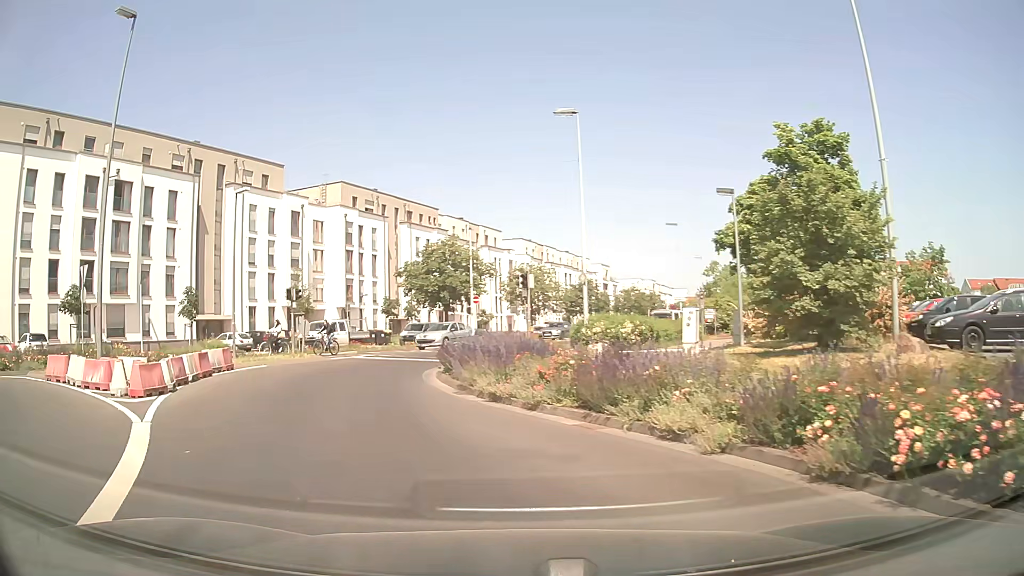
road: secondary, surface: asphalt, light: Day
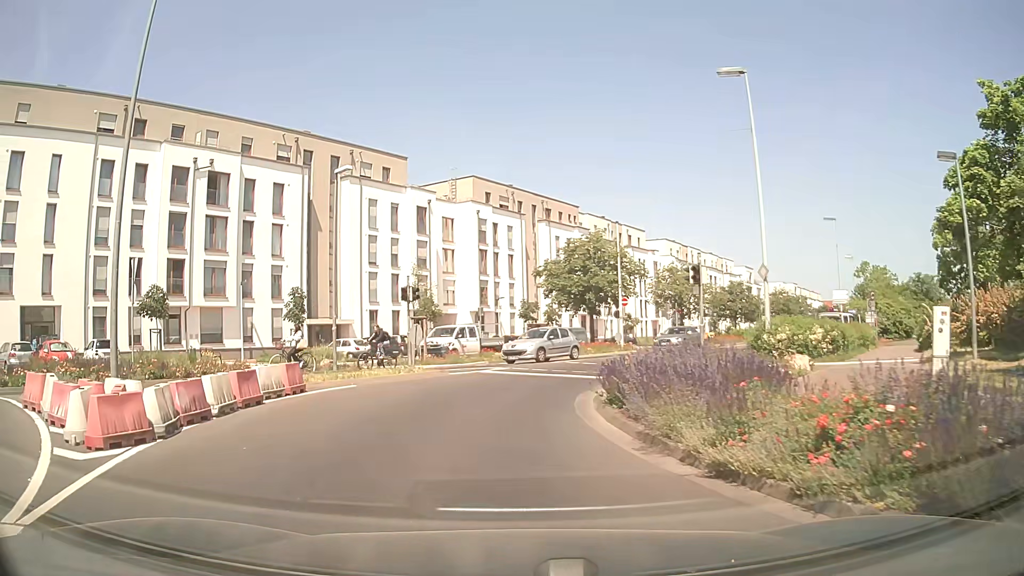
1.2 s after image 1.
(-0.6, +5.5) m; -11°
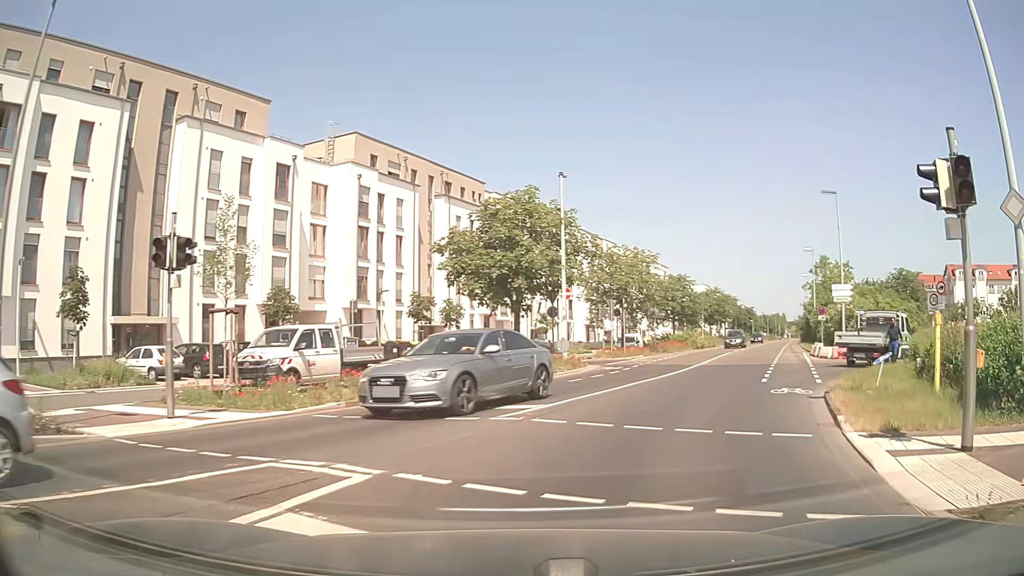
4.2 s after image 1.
(-0.6, +15.5) m; +7°
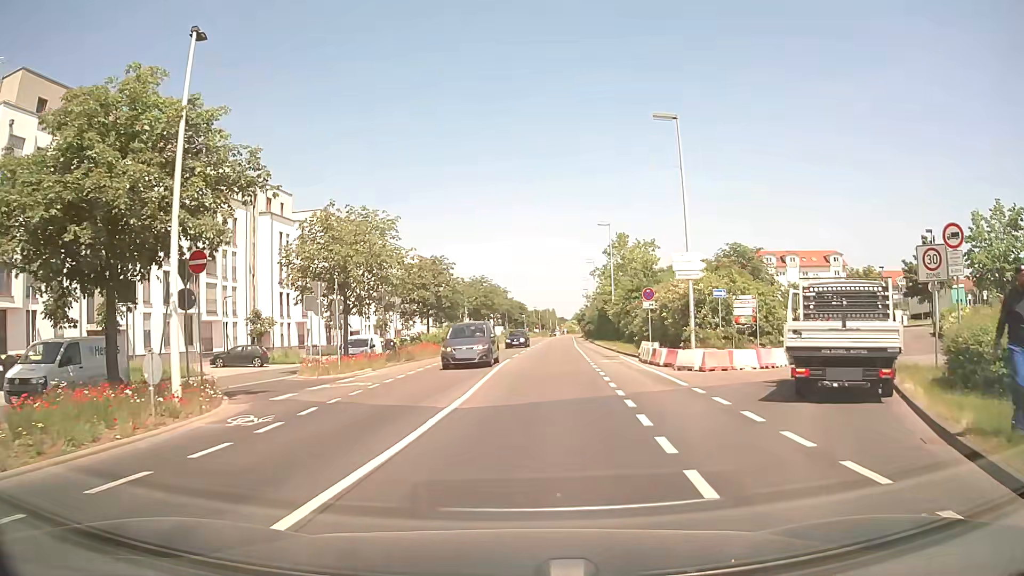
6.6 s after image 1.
(+4.2, +15.3) m; +21°
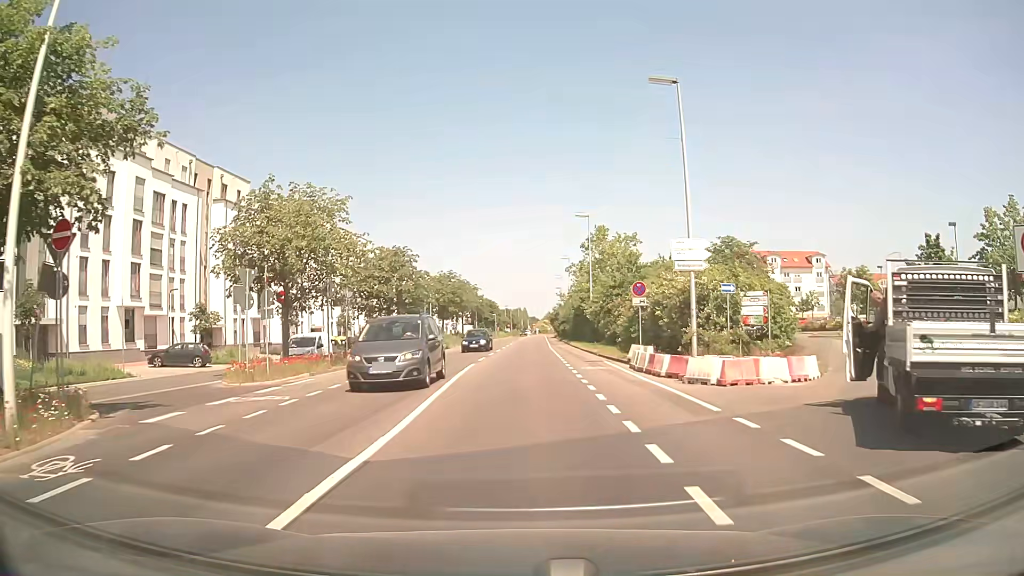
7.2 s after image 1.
(+0.1, +4.8) m; +3°
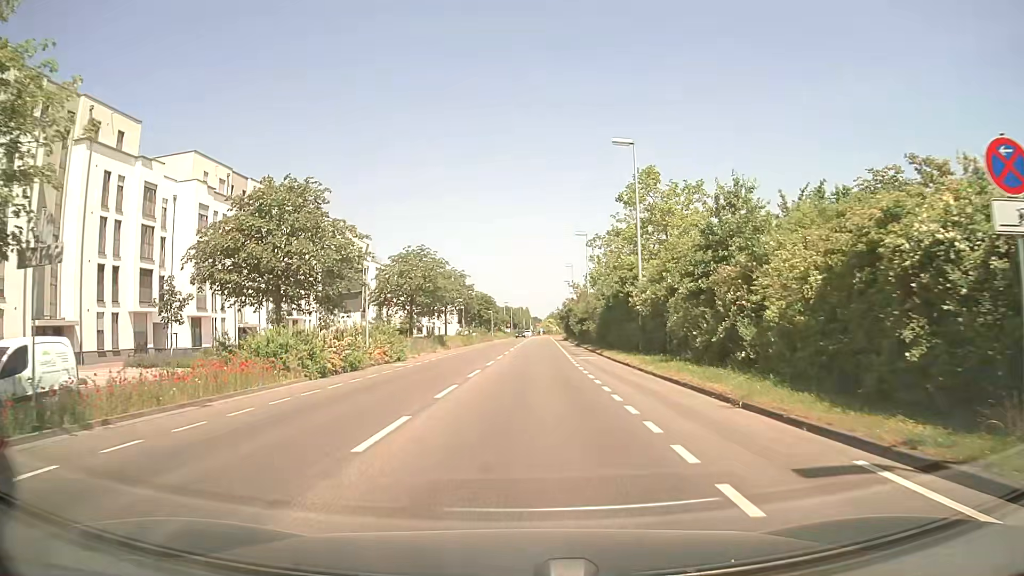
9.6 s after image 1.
(+0.3, +22.0) m; 0°
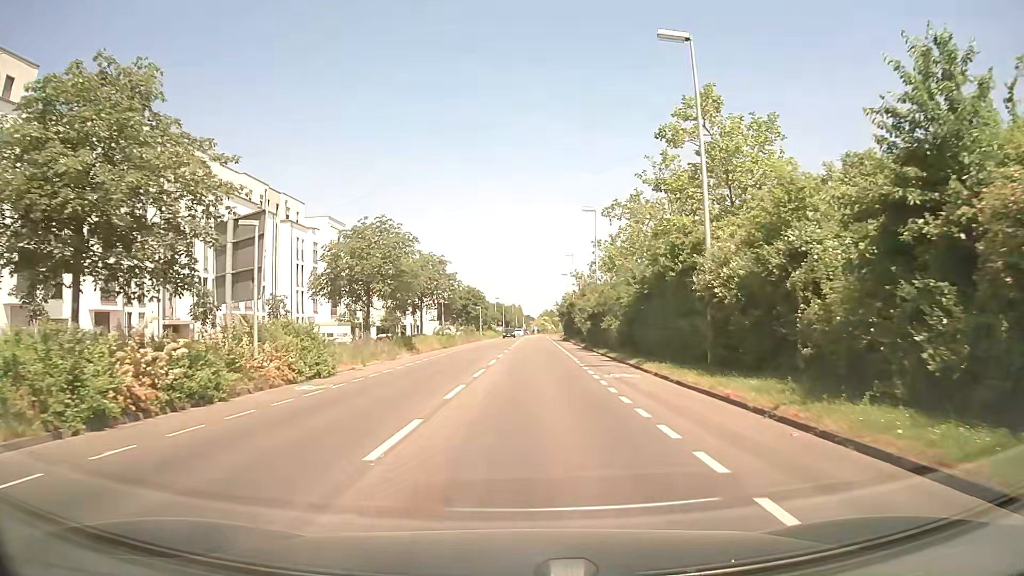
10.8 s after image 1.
(+0.1, +12.7) m; +1°
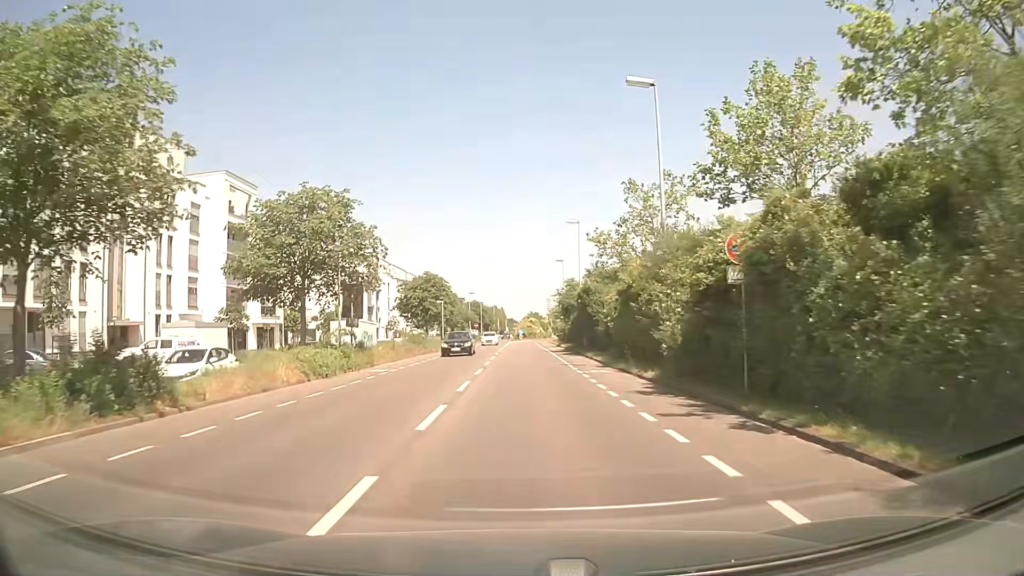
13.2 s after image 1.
(+0.4, +28.0) m; +2°
(0, +10) (0, +20) (0, +30) (0, +40) (0, +50) (0, +60) (0, +70) (0, +80) (+1, +90) (+2, +100) m
